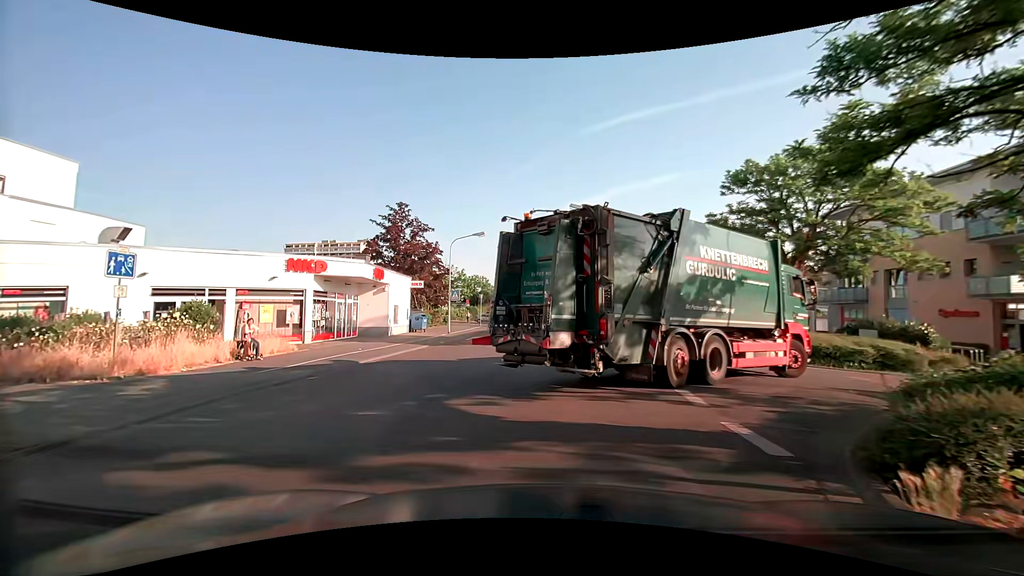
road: tertiary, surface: asphalt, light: Day
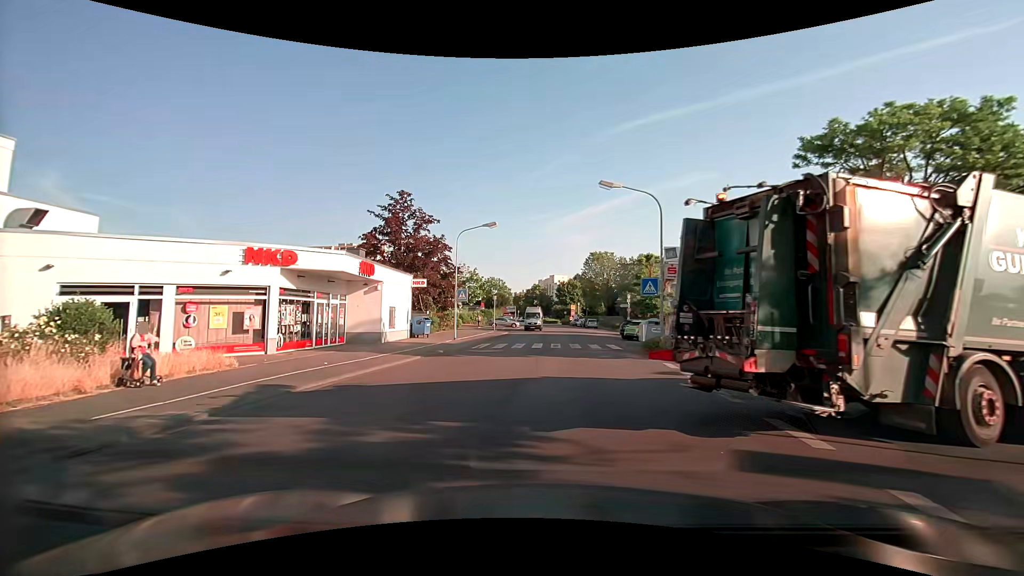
(-0.1, +5.3) m; -2°
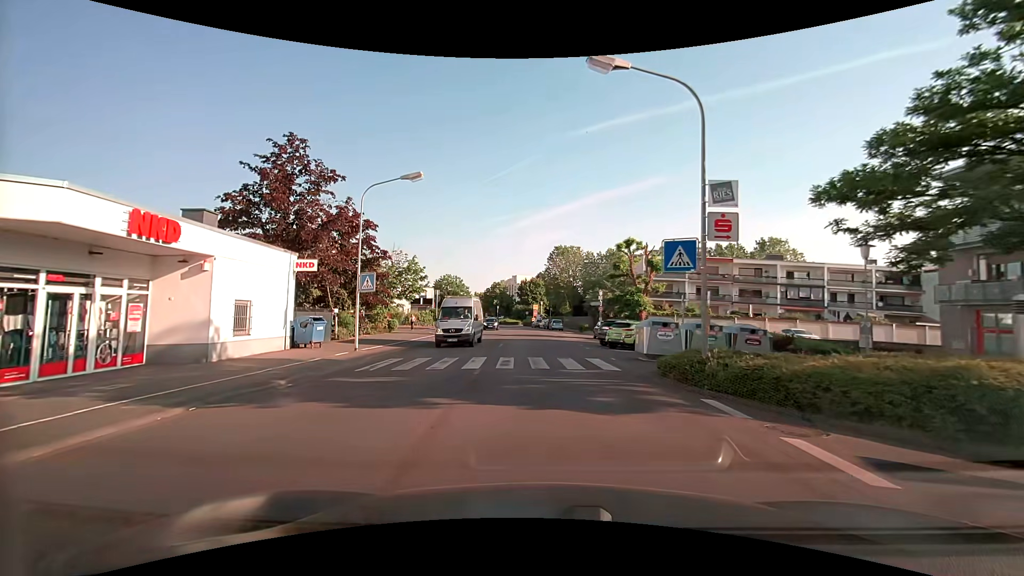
(+0.6, +11.2) m; +5°
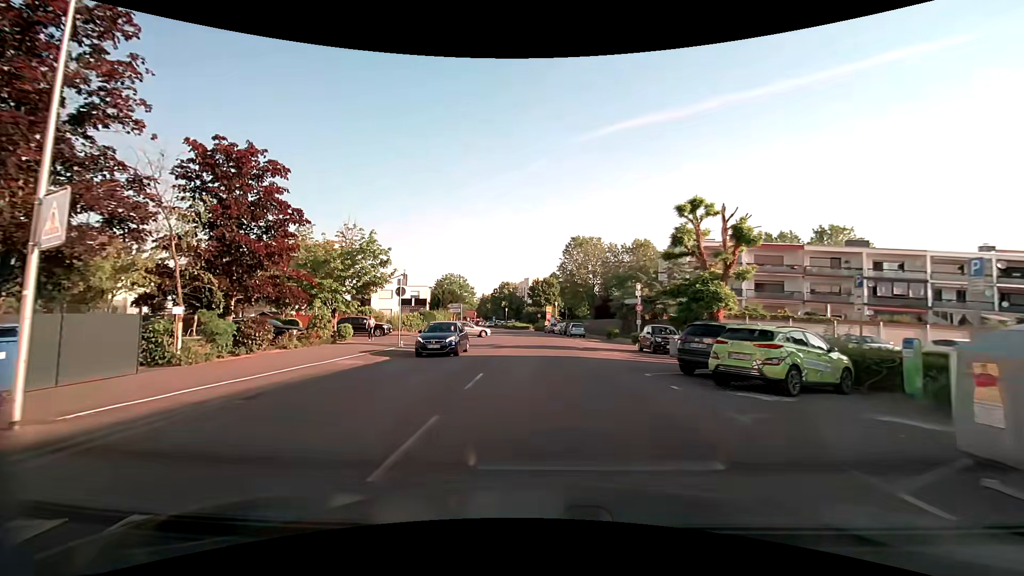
(-0.4, +15.0) m; -2°
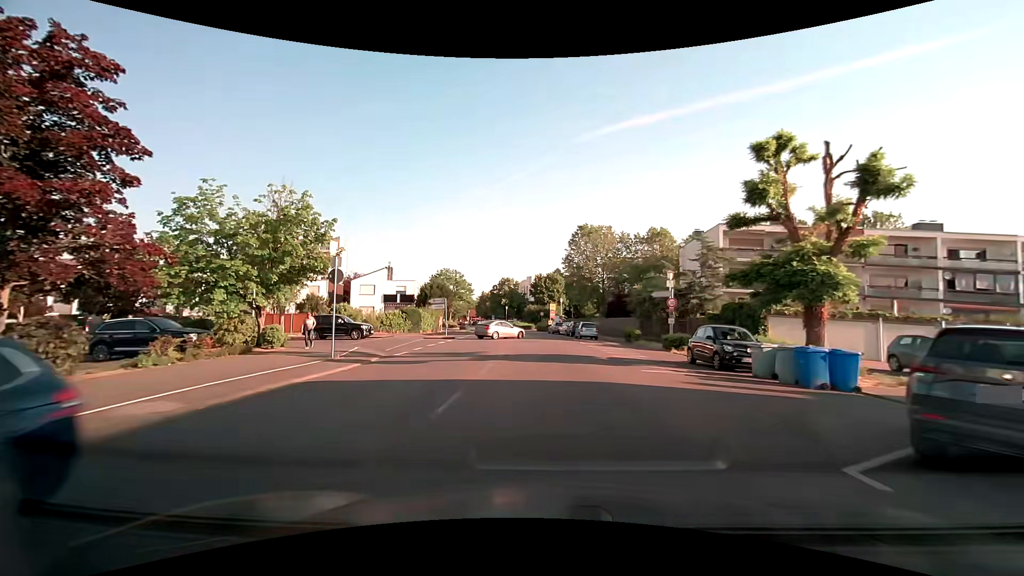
(+0.1, +9.4) m; 0°
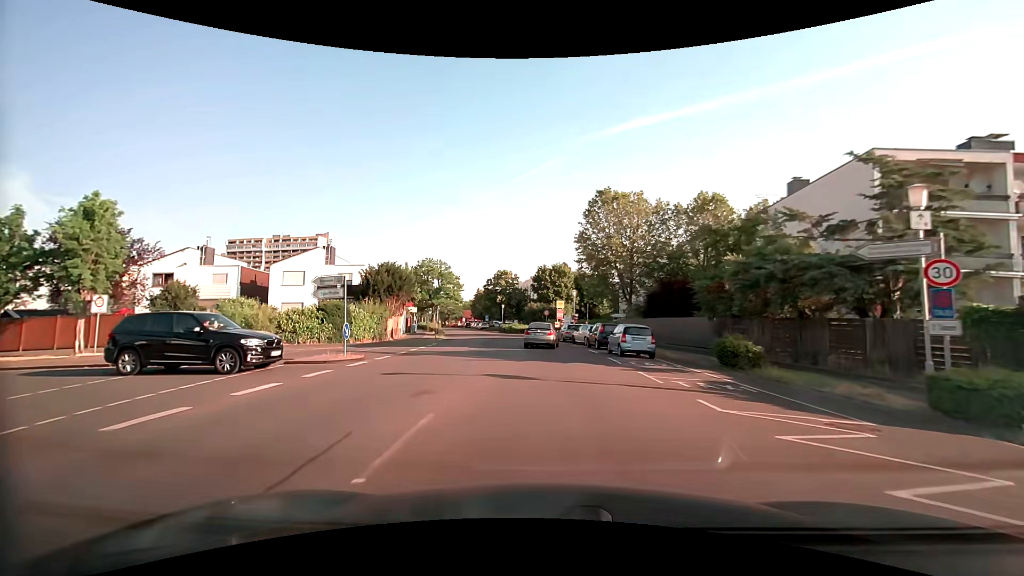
(-0.1, +20.8) m; -1°
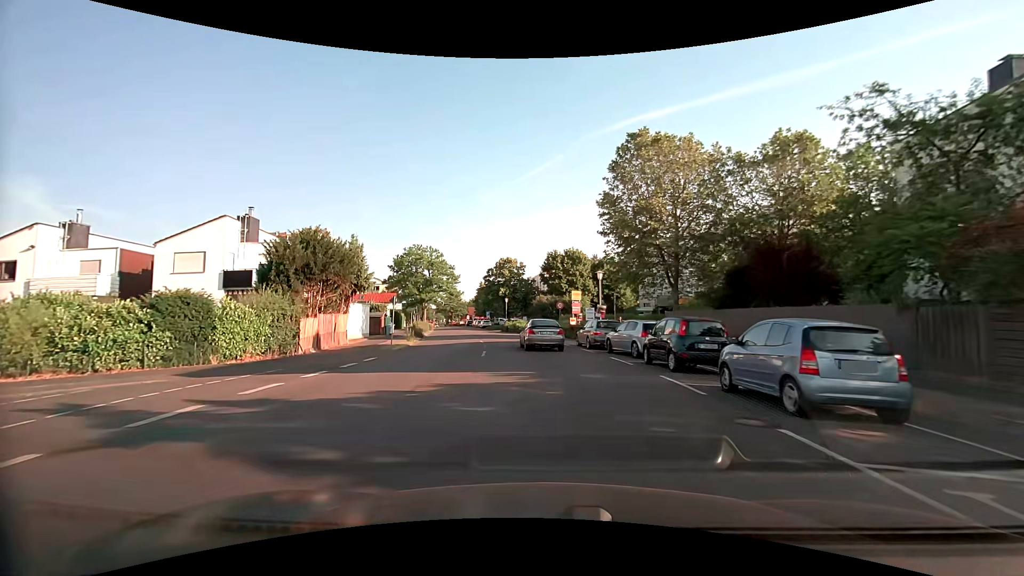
(0.0, +14.9) m; -1°
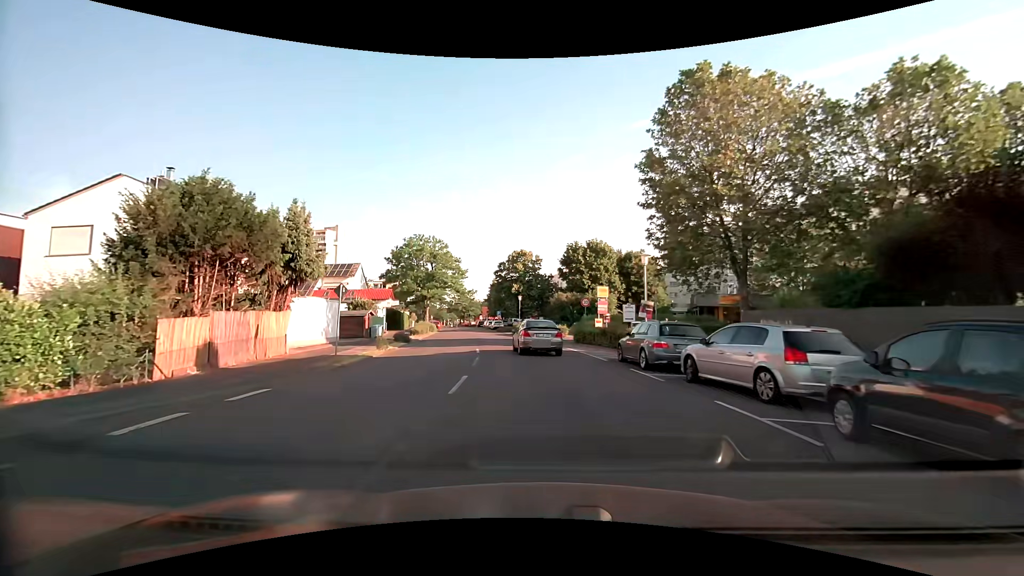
(-0.1, +9.6) m; -2°
(0, +10) (-1, +20) (-2, +30) (-3, +40) (-5, +50) (-6, +60) (-8, +69) (-11, +79) (-13, +89) (-15, +99) m
